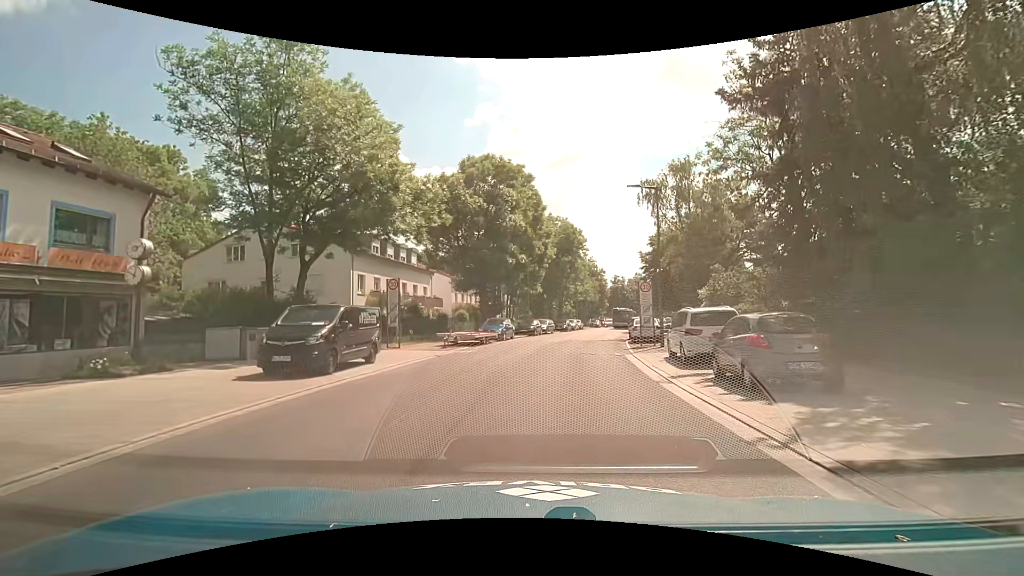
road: tertiary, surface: asphalt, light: Day
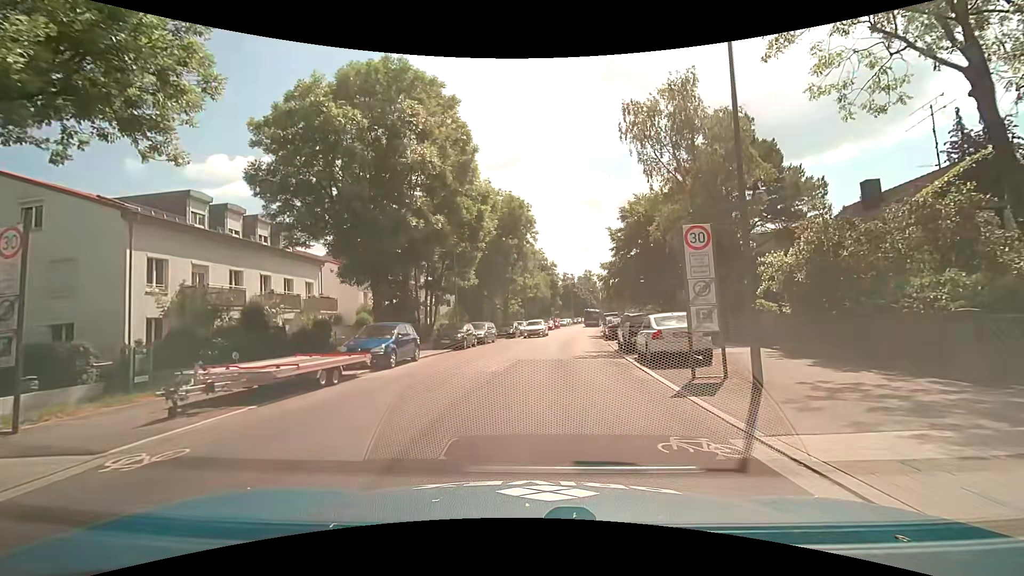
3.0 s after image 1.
(+1.0, +15.9) m; +7°
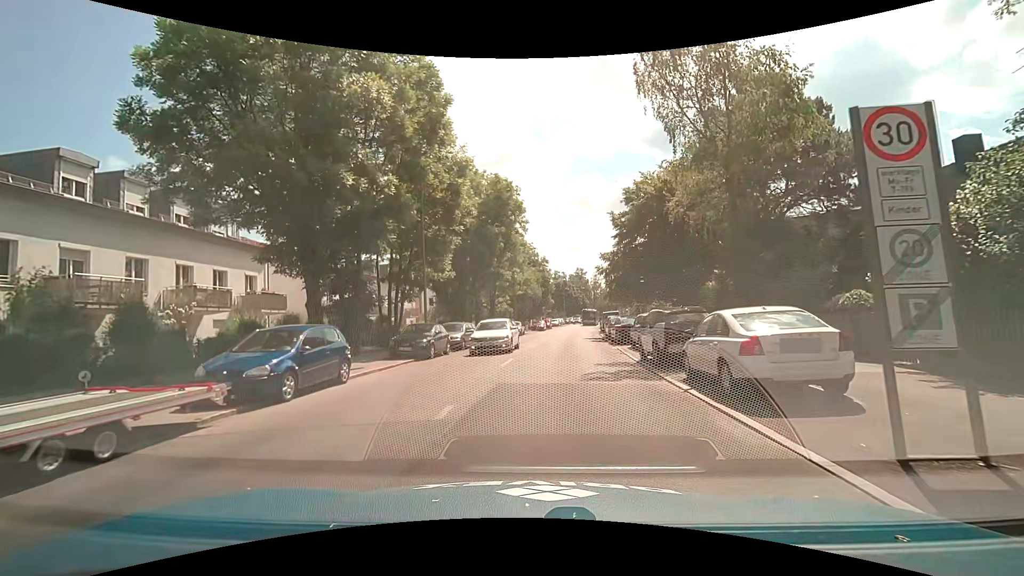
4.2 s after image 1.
(0.0, +6.5) m; 0°
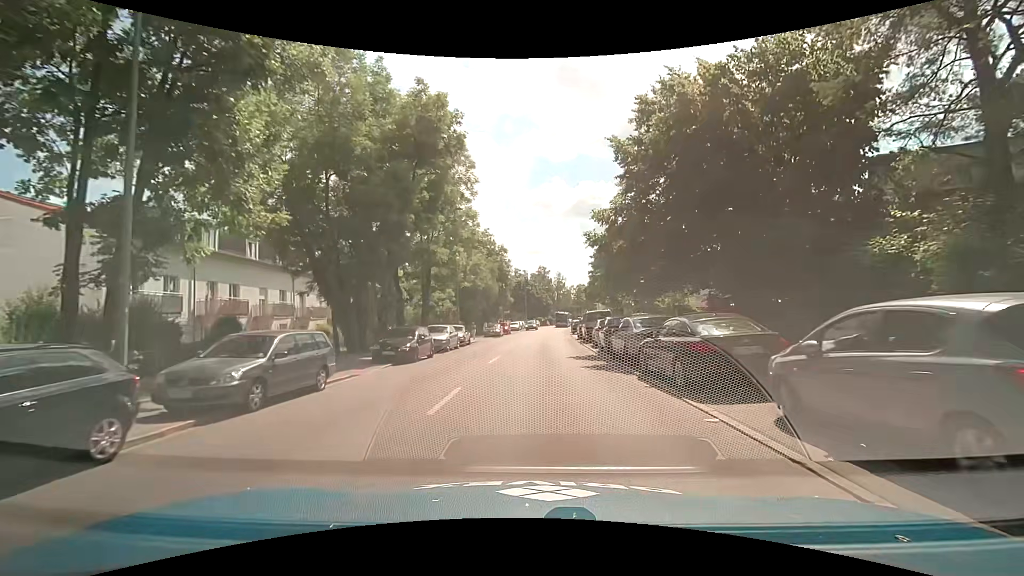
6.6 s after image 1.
(+0.8, +16.8) m; +4°
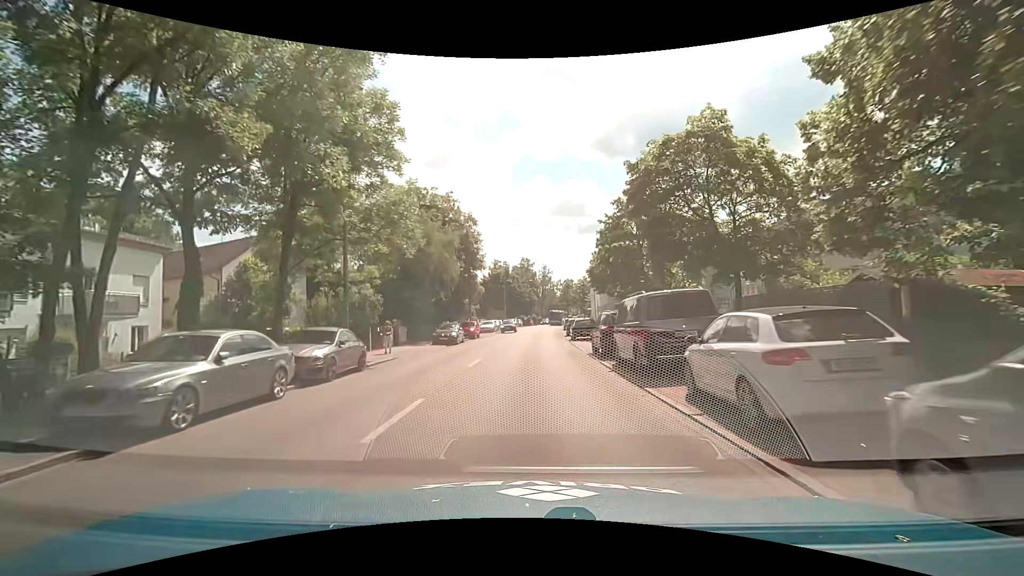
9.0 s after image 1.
(+0.6, +19.9) m; +2°
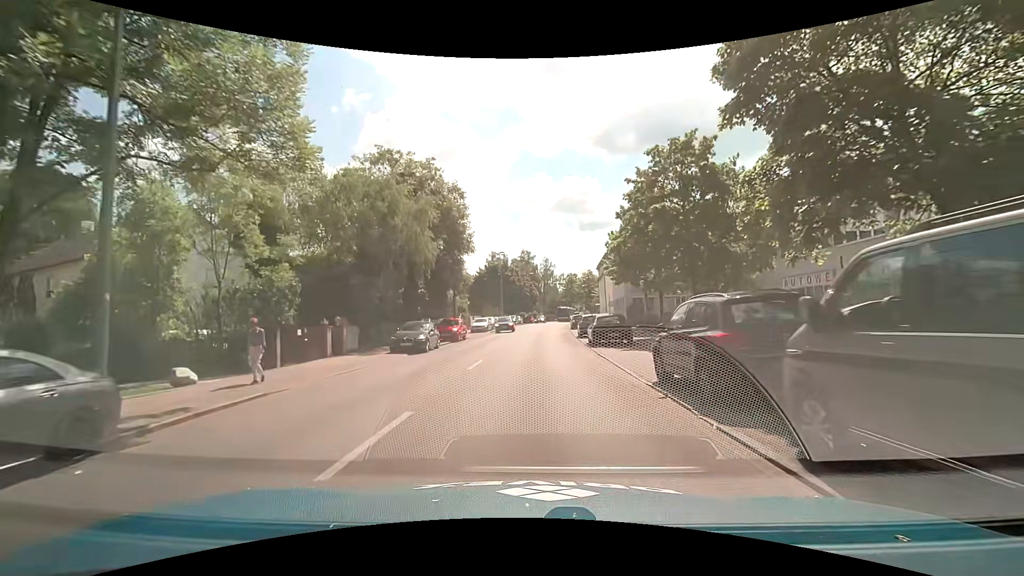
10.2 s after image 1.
(+0.1, +10.3) m; +1°
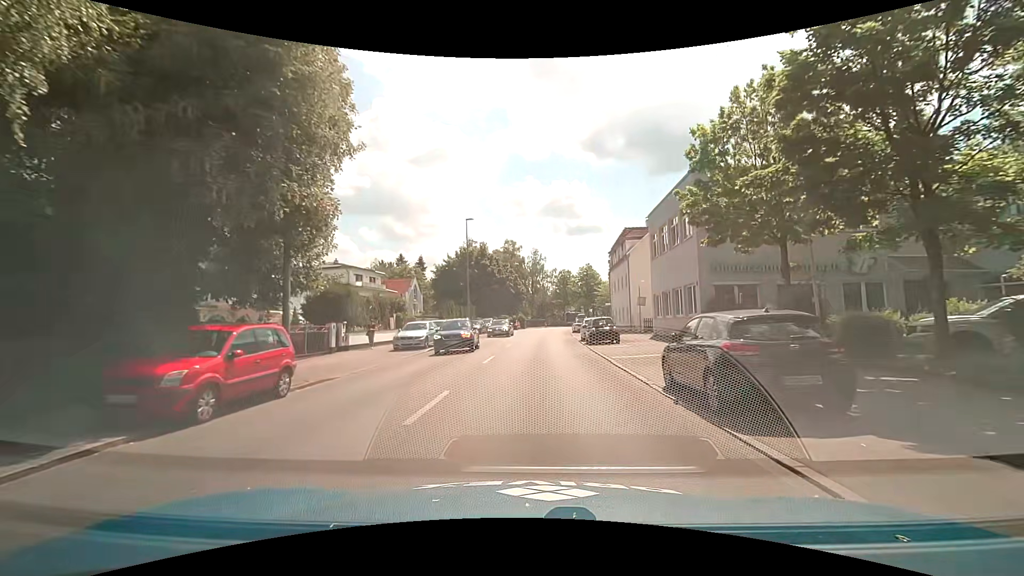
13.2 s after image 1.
(+0.1, +24.8) m; +1°
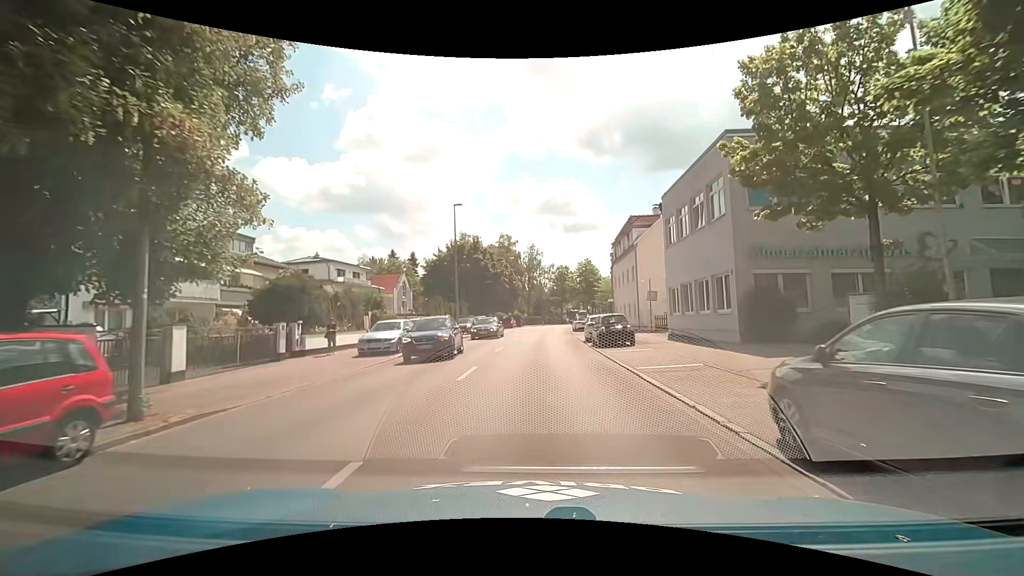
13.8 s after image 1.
(0.0, +4.8) m; 0°
(0, +10) (0, +20) (+1, +30) (+1, +40) (+2, +50) (+3, +60) (+4, +70) (+5, +80) (+6, +90) (+8, +100) m
